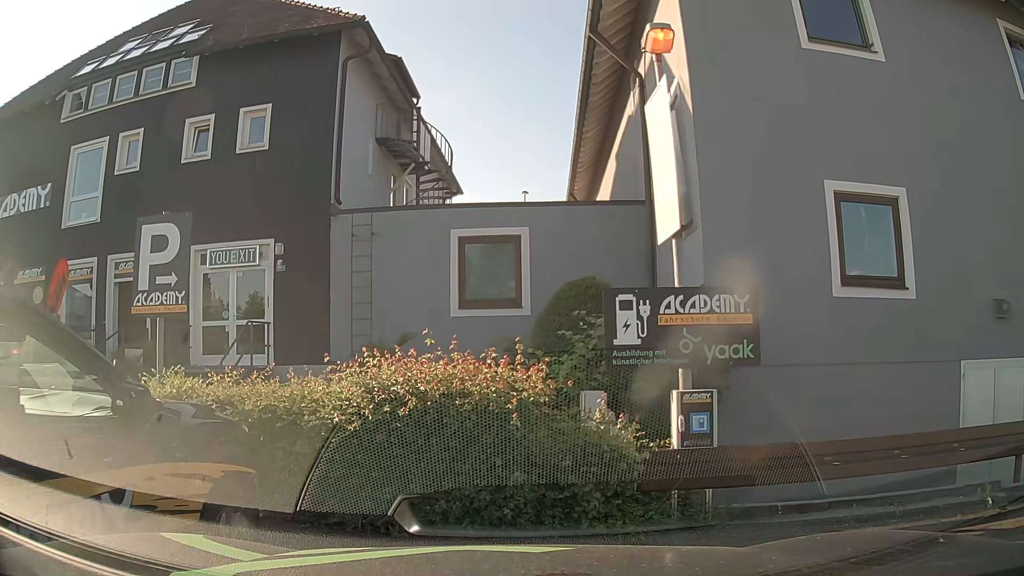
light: Day
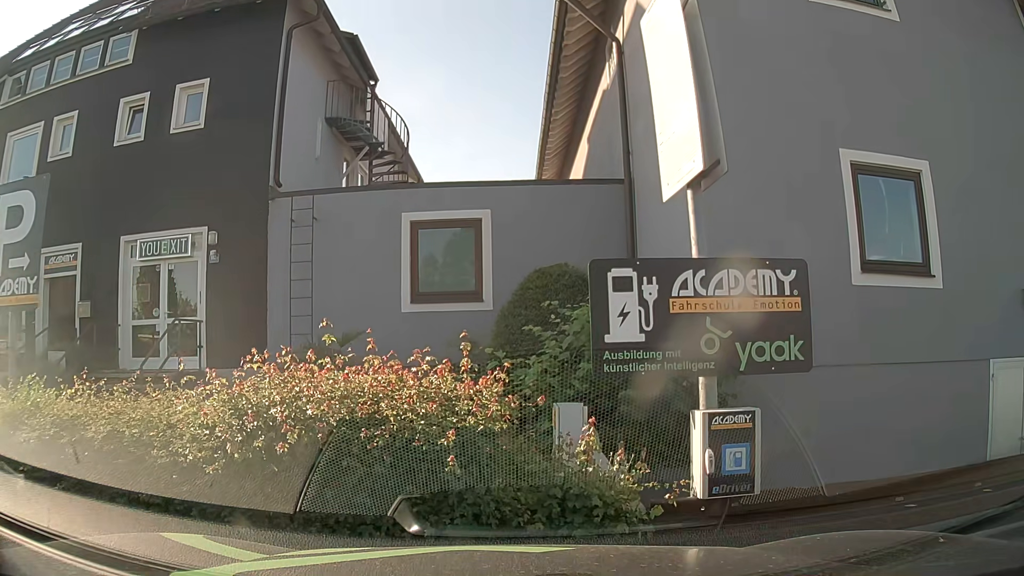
(0.0, +1.6) m; +2°
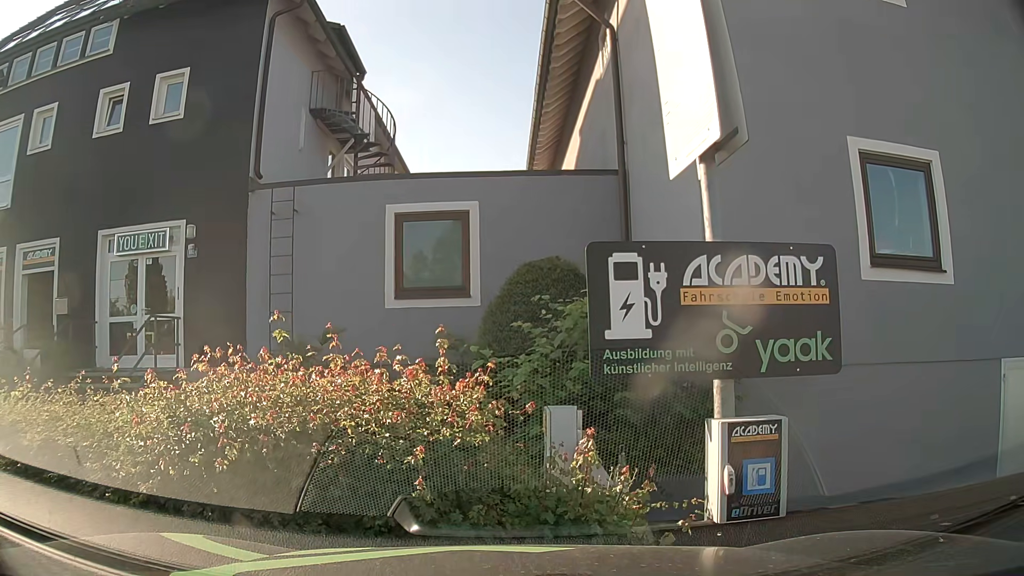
(0.0, +0.4) m; 0°
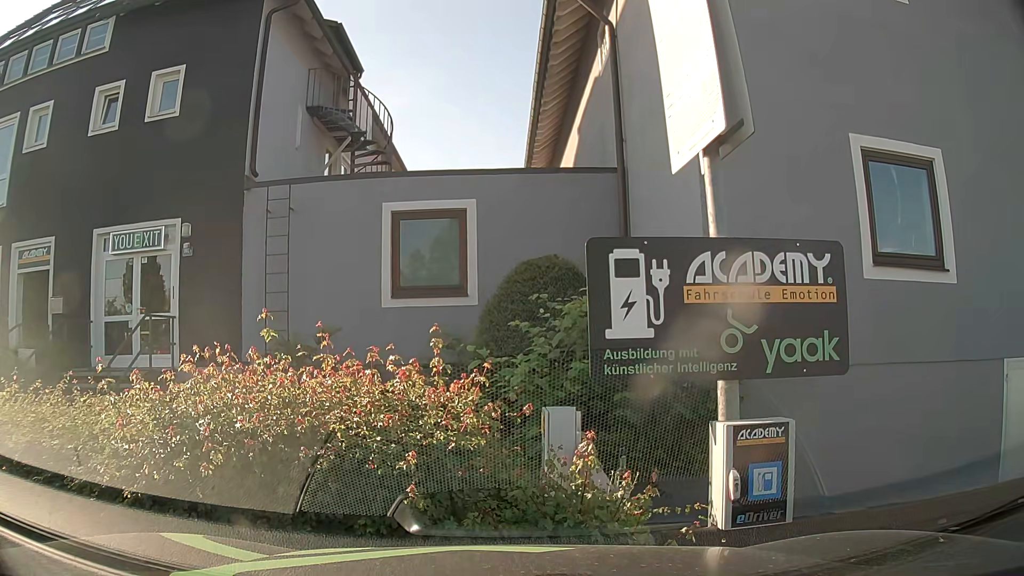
(0.0, +0.1) m; 0°
